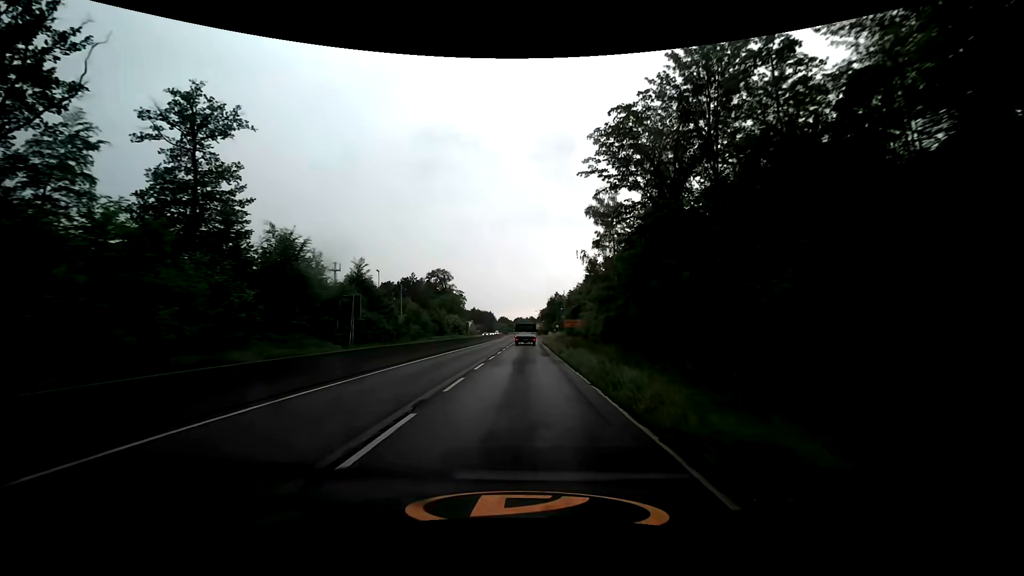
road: trunk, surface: asphalt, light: Day
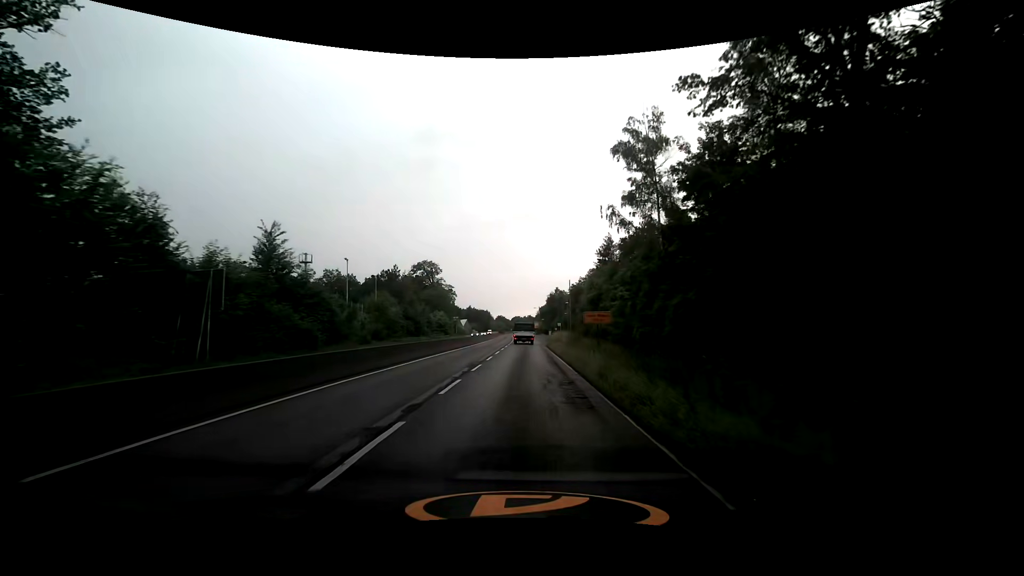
(0.0, +19.3) m; 0°
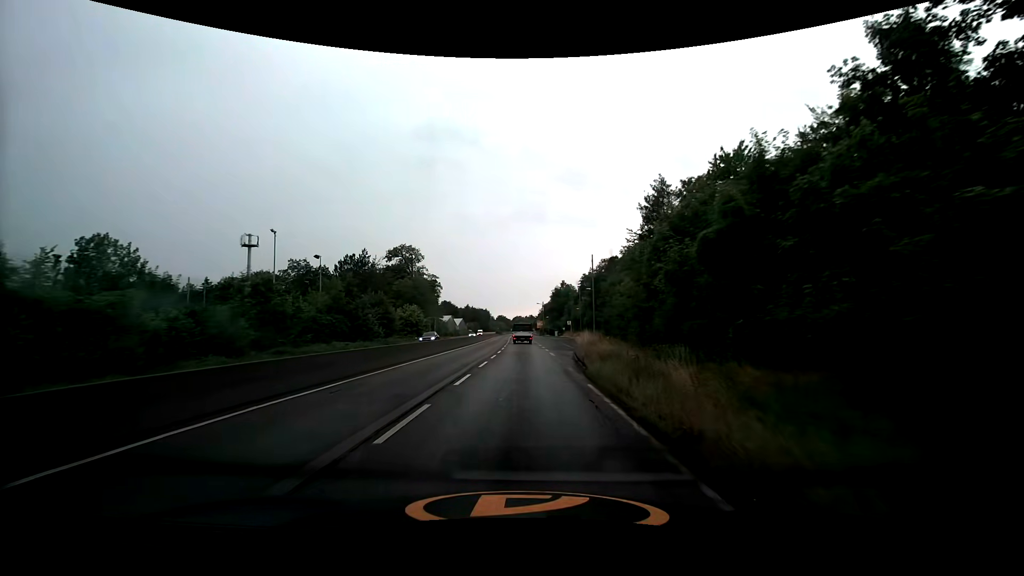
(0.0, +29.2) m; 0°
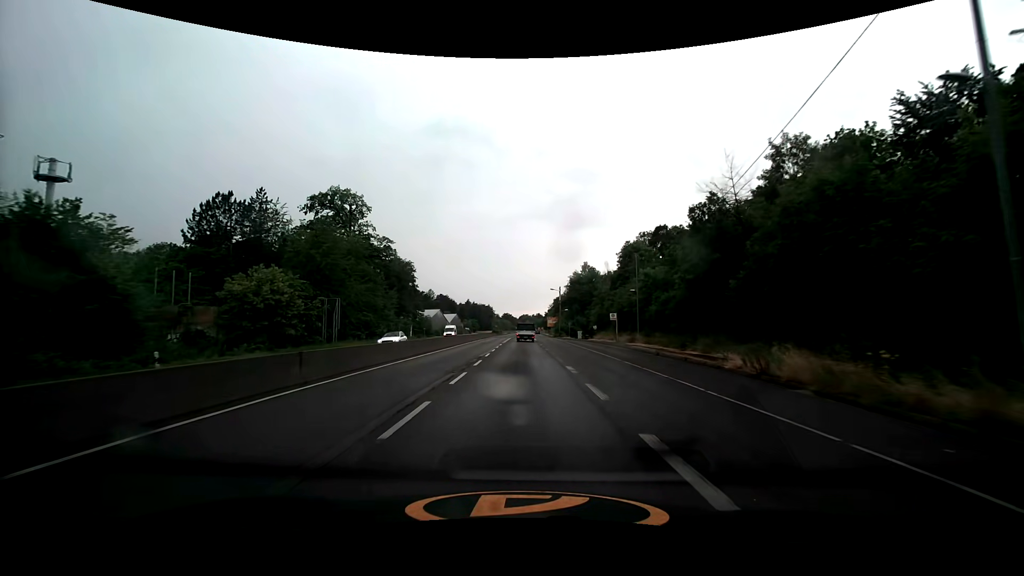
(-0.3, +49.3) m; -1°
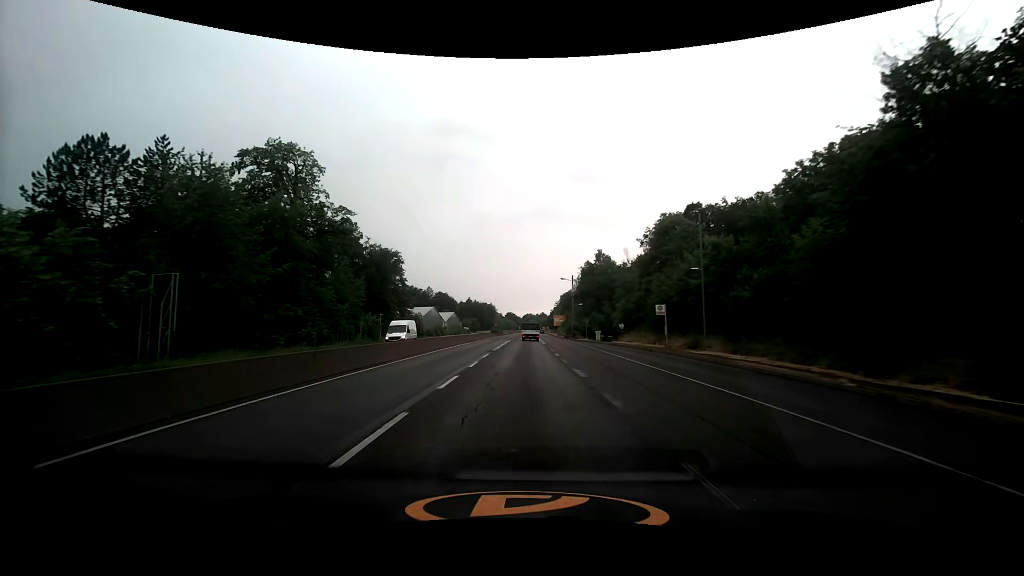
(-0.1, +19.7) m; 0°
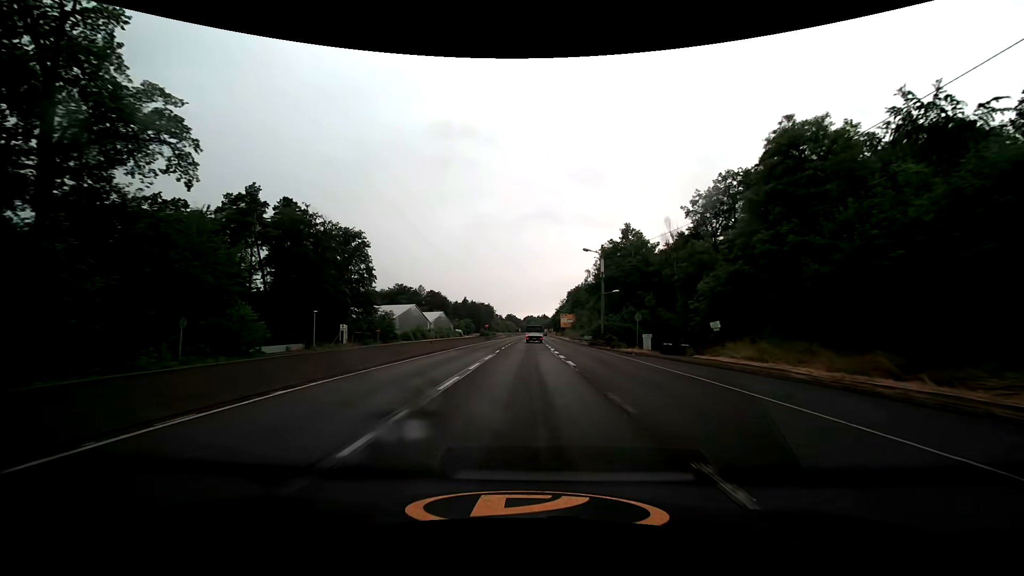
(-0.1, +30.6) m; 0°
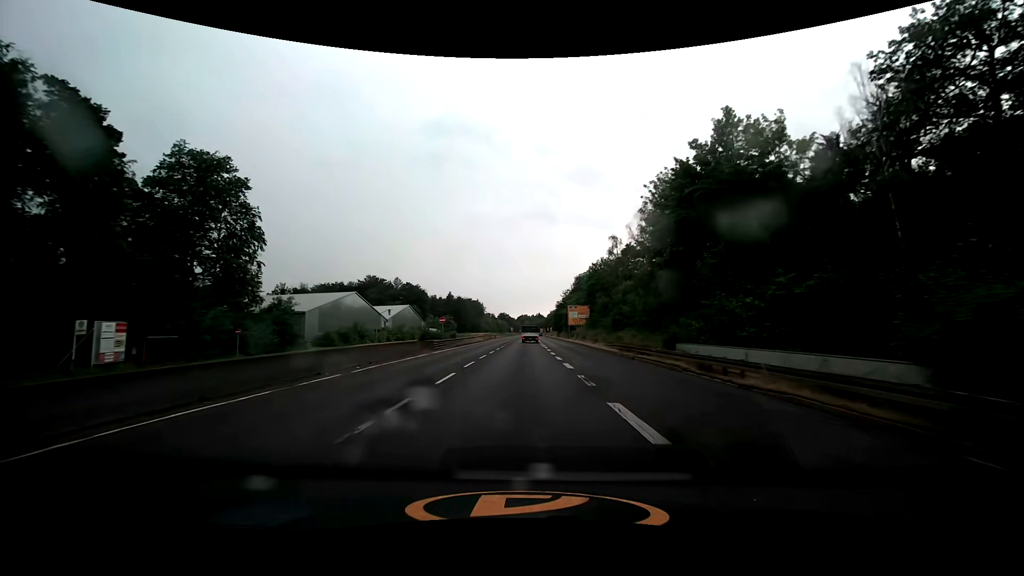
(+0.4, +44.7) m; +1°
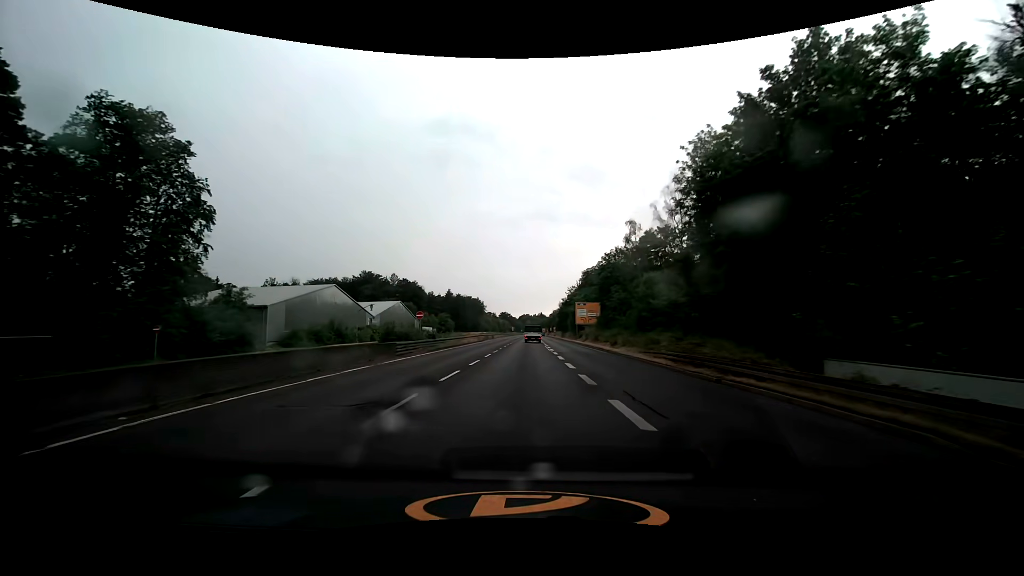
(0.0, +11.6) m; 0°
(0, +10) (0, +20) (0, +30) (0, +40) (0, +50) (0, +60) (0, +70) (0, +80) (0, +90) (+1, +100) m
